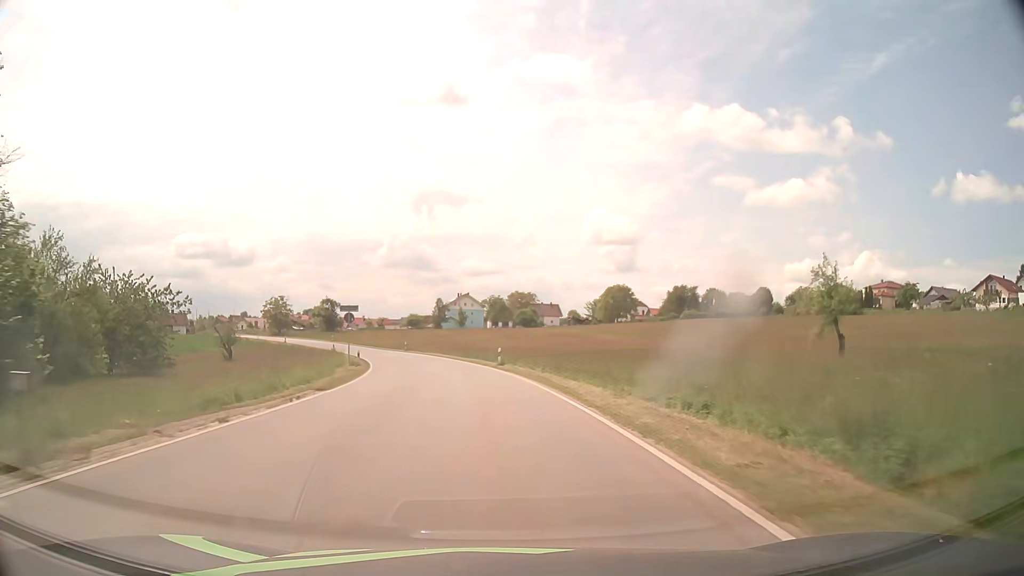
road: tertiary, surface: asphalt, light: Day
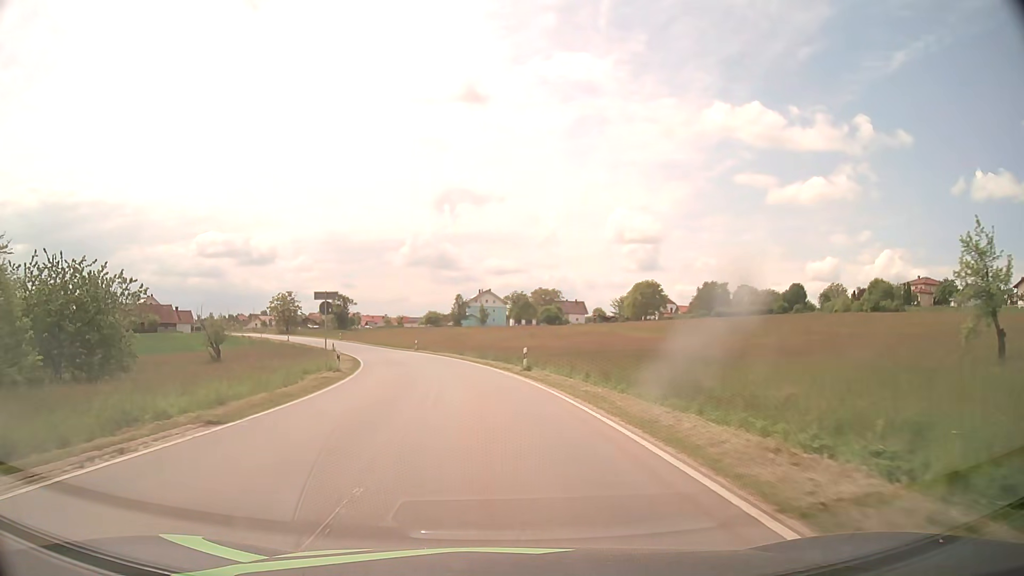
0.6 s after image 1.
(-0.2, +9.3) m; -2°
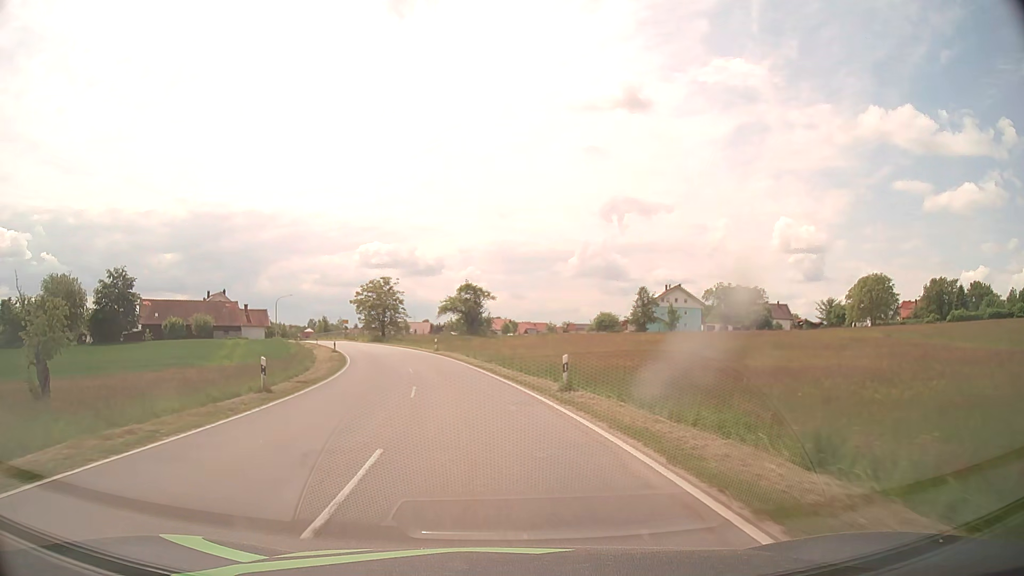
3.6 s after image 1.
(-5.1, +45.9) m; -14°
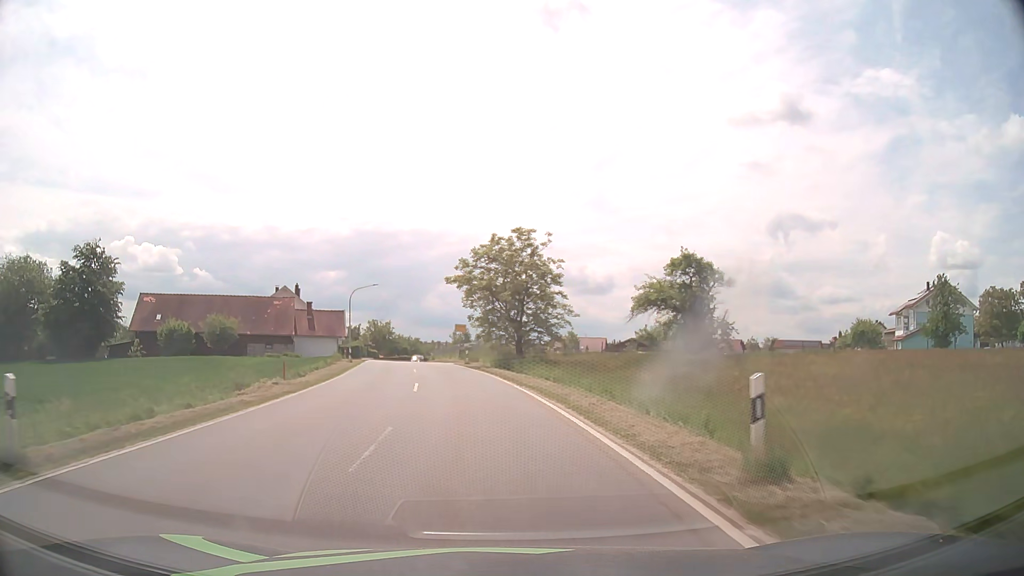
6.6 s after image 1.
(-6.0, +45.7) m; -15°
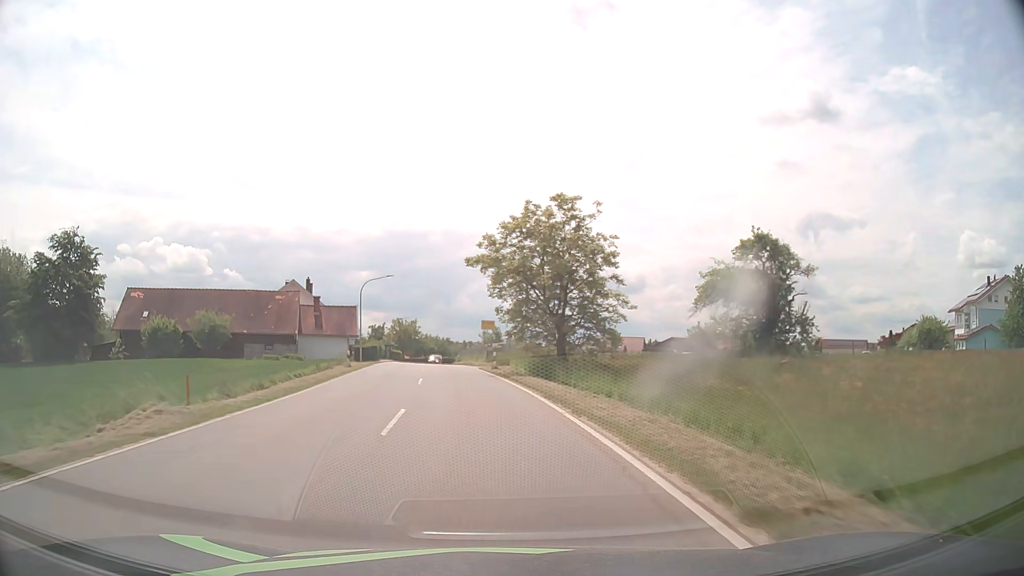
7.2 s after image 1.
(-0.2, +9.1) m; -3°
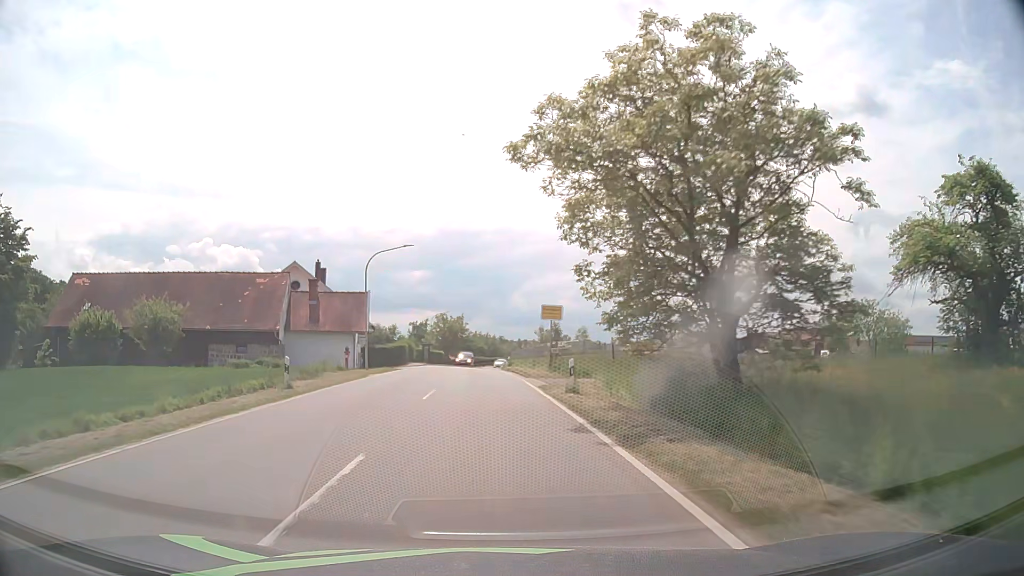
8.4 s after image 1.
(-0.8, +17.7) m; -5°
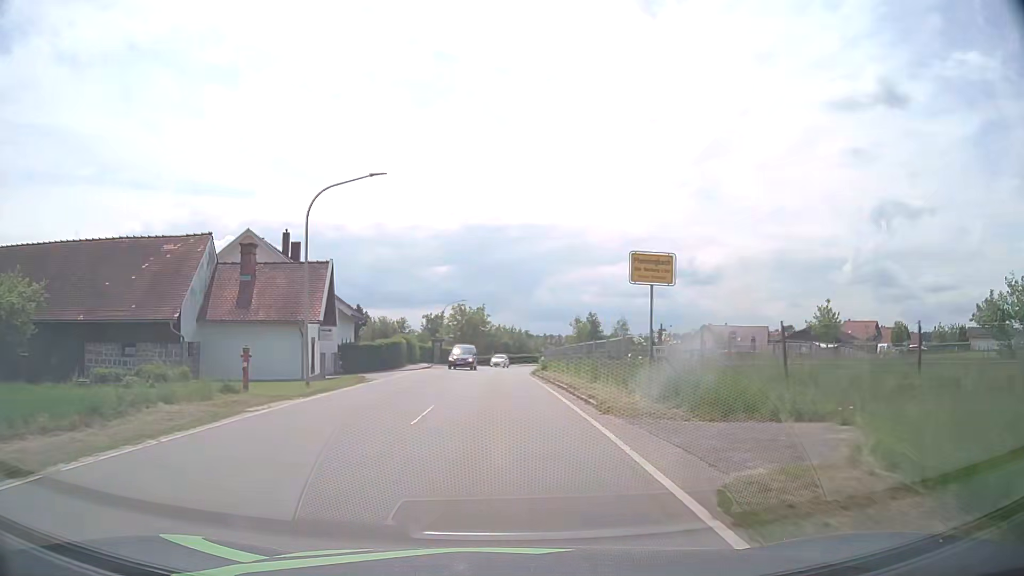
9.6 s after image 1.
(-0.4, +16.7) m; -2°
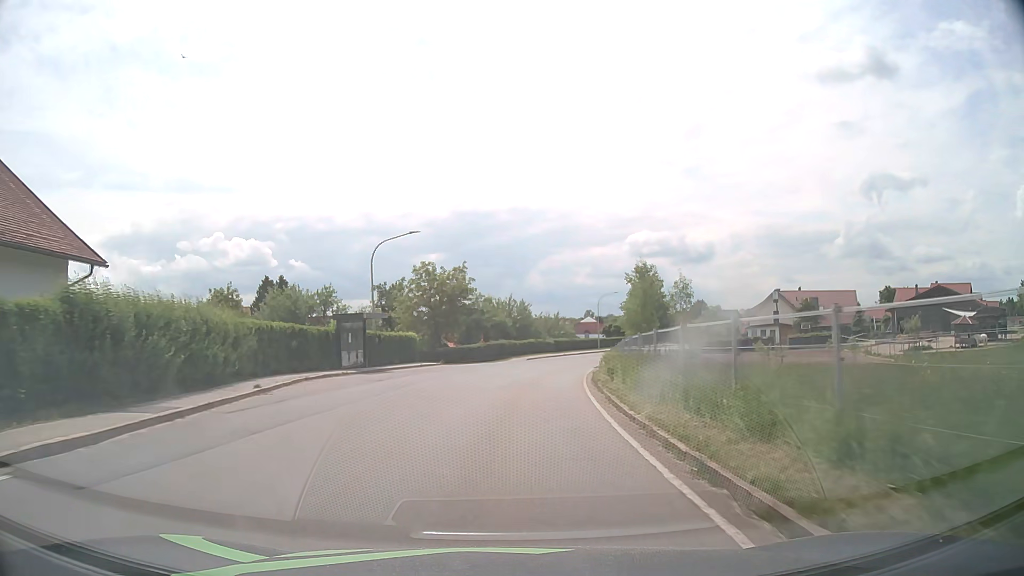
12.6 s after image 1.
(0.0, +40.1) m; +1°
